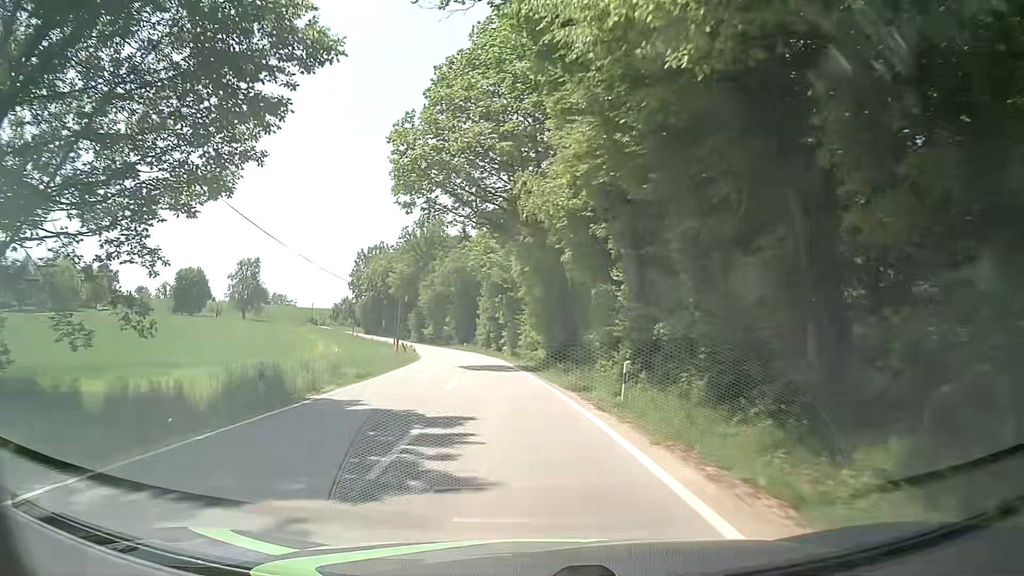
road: tertiary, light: Day
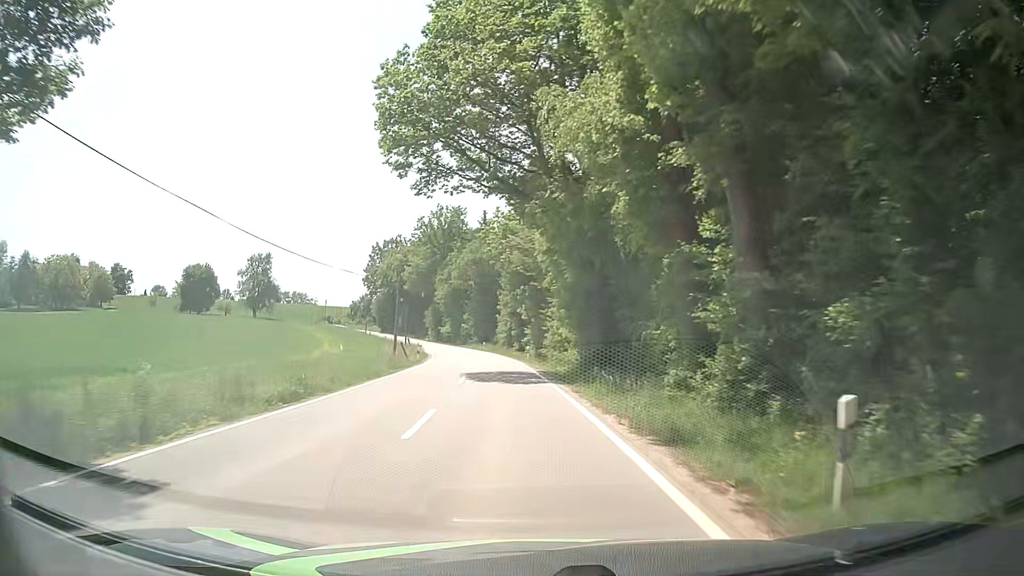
(-0.3, +9.3) m; -5°
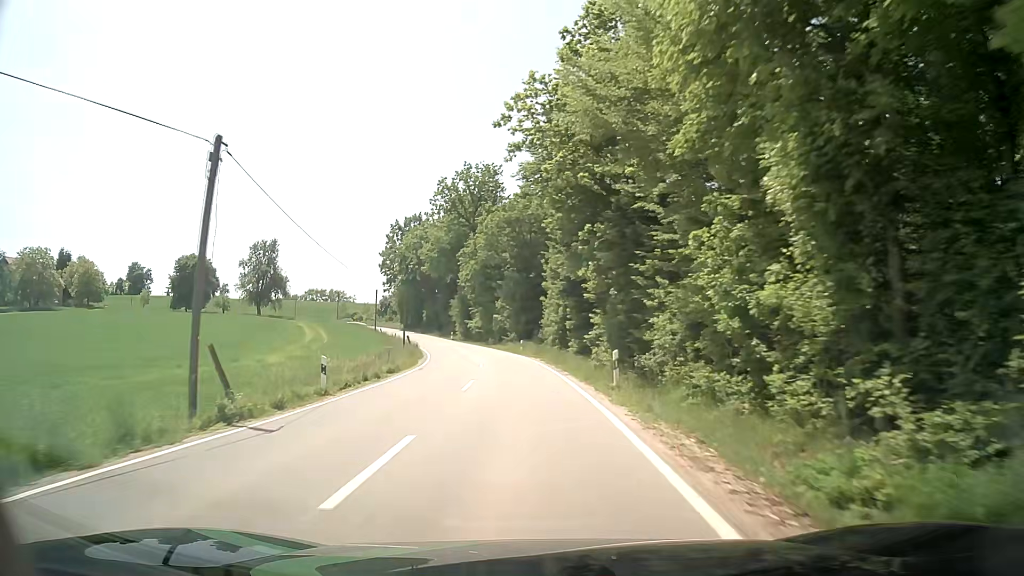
(-0.2, +28.6) m; -3°
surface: asphalt
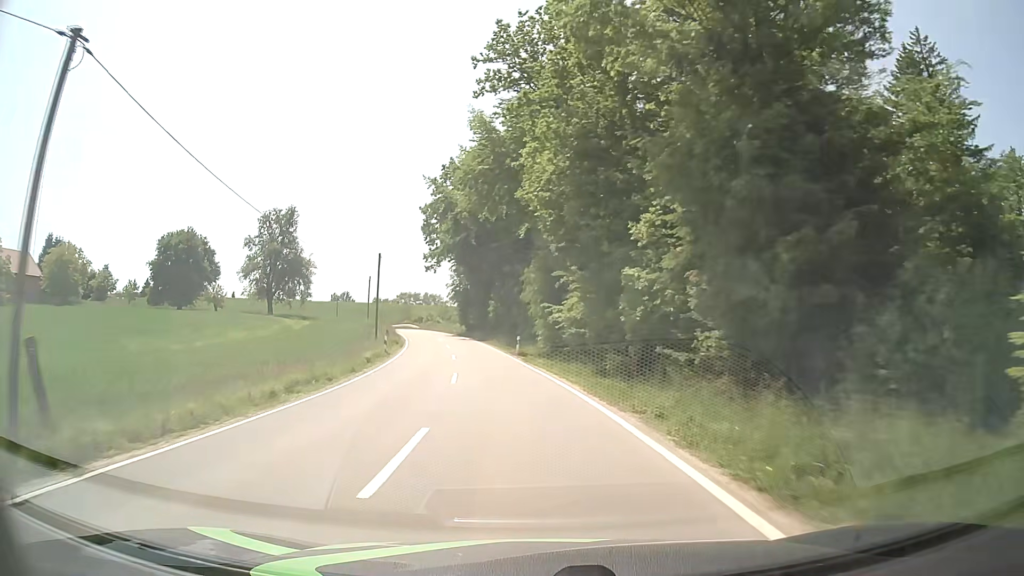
(-2.8, +48.7) m; -9°
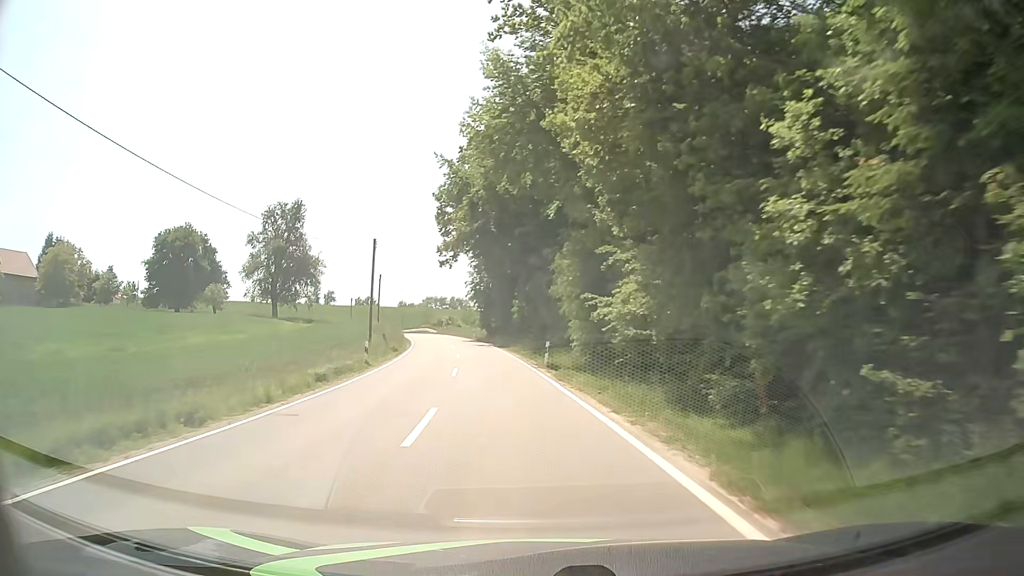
(-0.2, +9.8) m; -3°
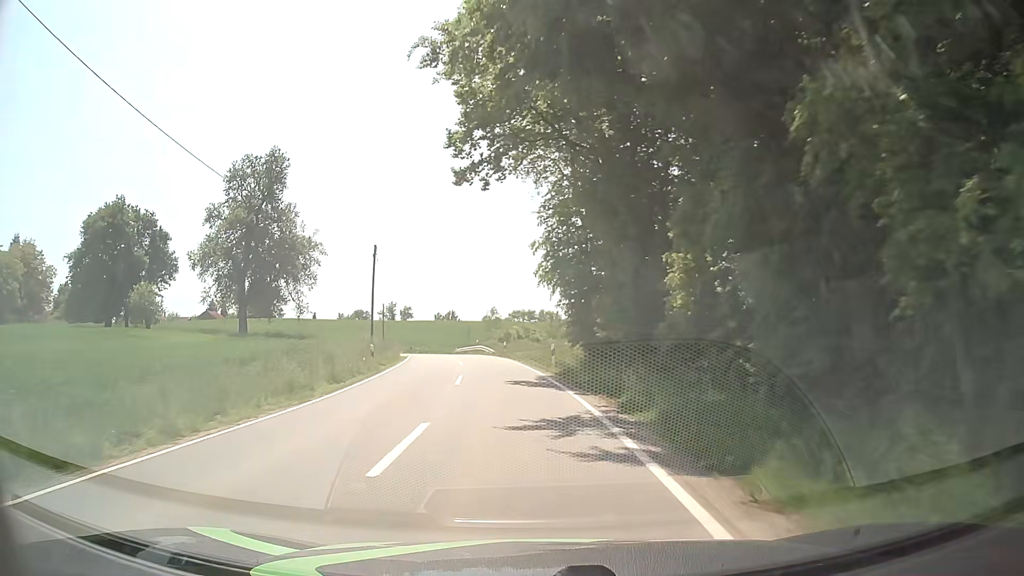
(-2.5, +38.5) m; -7°
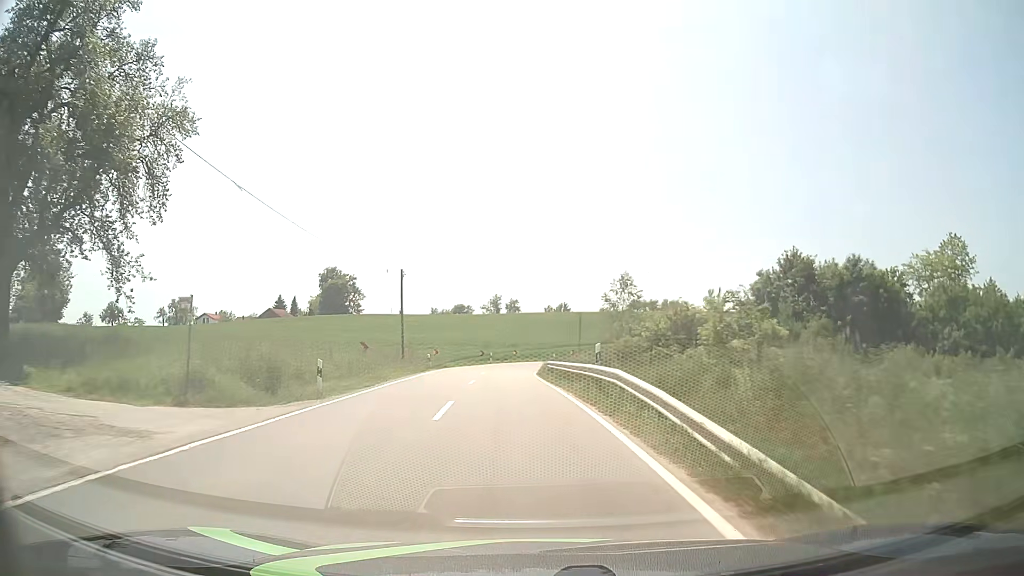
(-3.6, +43.4) m; -10°
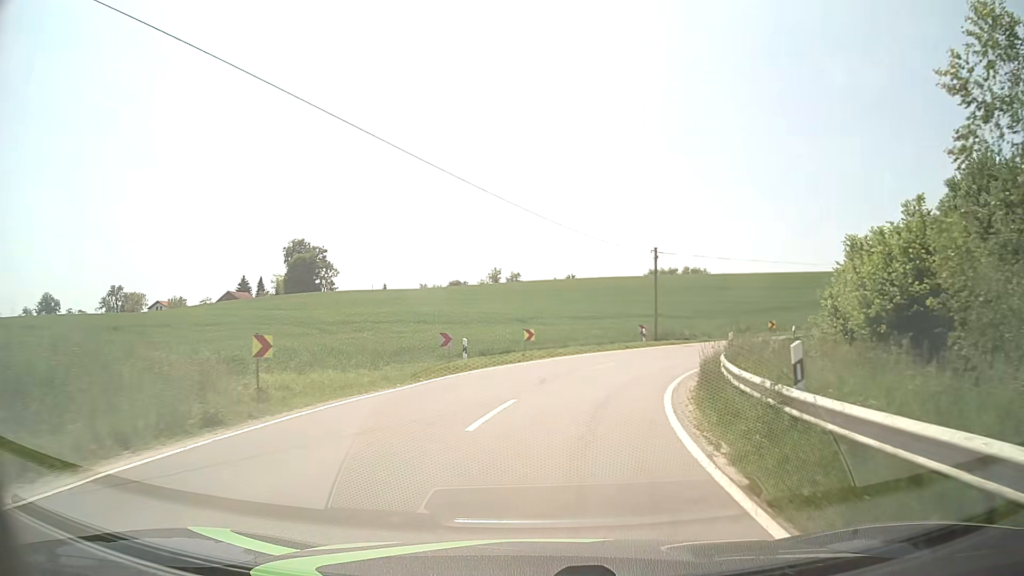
(-1.9, +38.3) m; 0°
(+1, +10) (+3, +20) (+7, +29) (+13, +36) (+21, +42) (+30, +46) (+40, +49) (+50, +52) (+59, +54) (+69, +56) m
